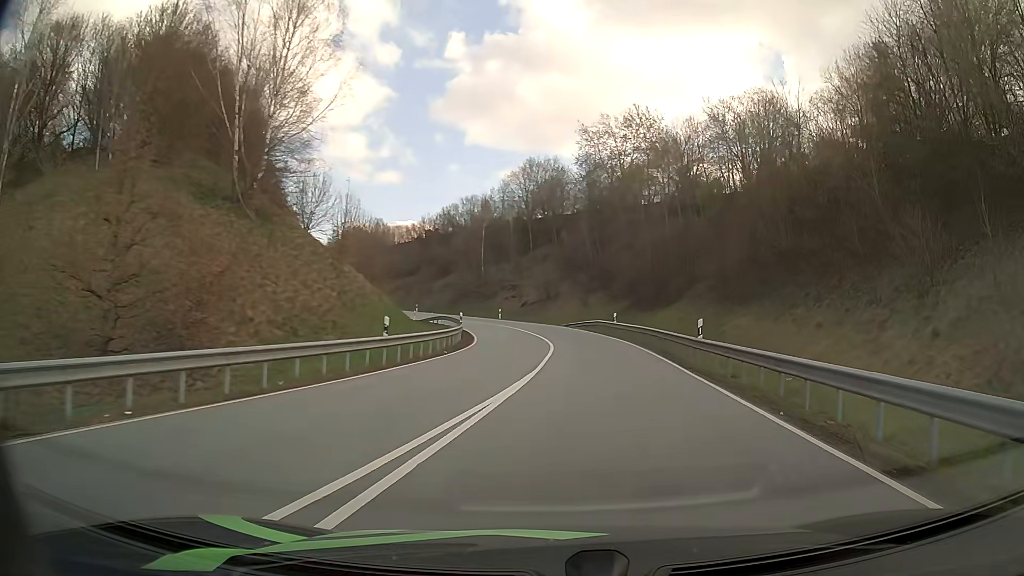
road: primary_link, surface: asphalt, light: Day
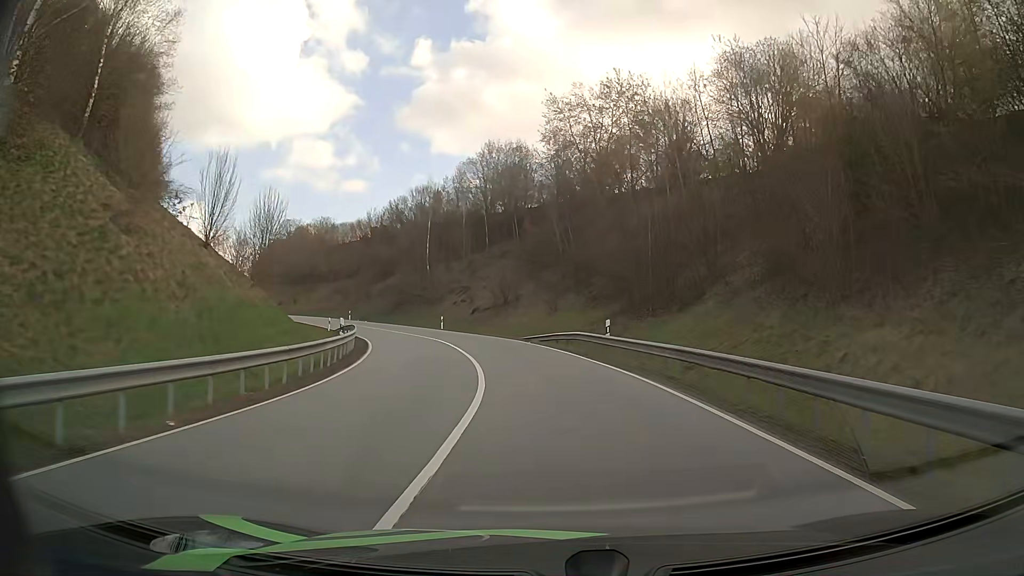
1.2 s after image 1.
(+0.8, +17.0) m; +3°
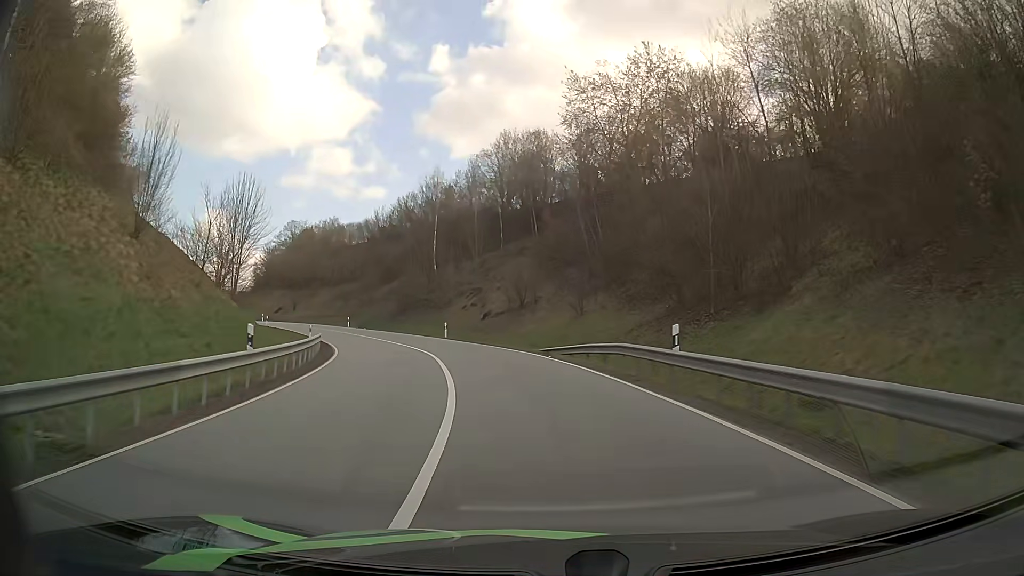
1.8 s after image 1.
(-0.1, +8.9) m; -2°
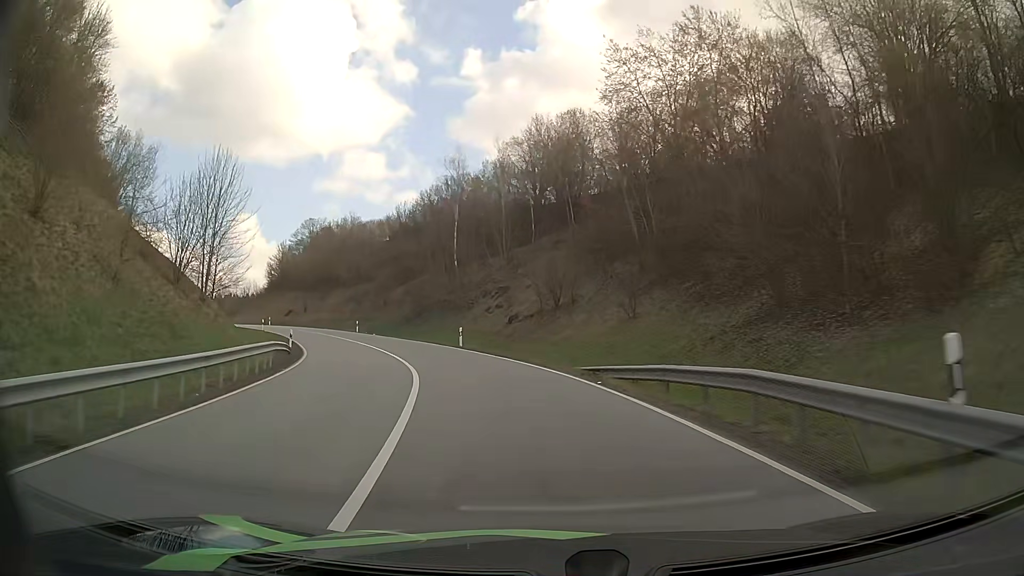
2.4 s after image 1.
(-0.2, +9.1) m; -3°
